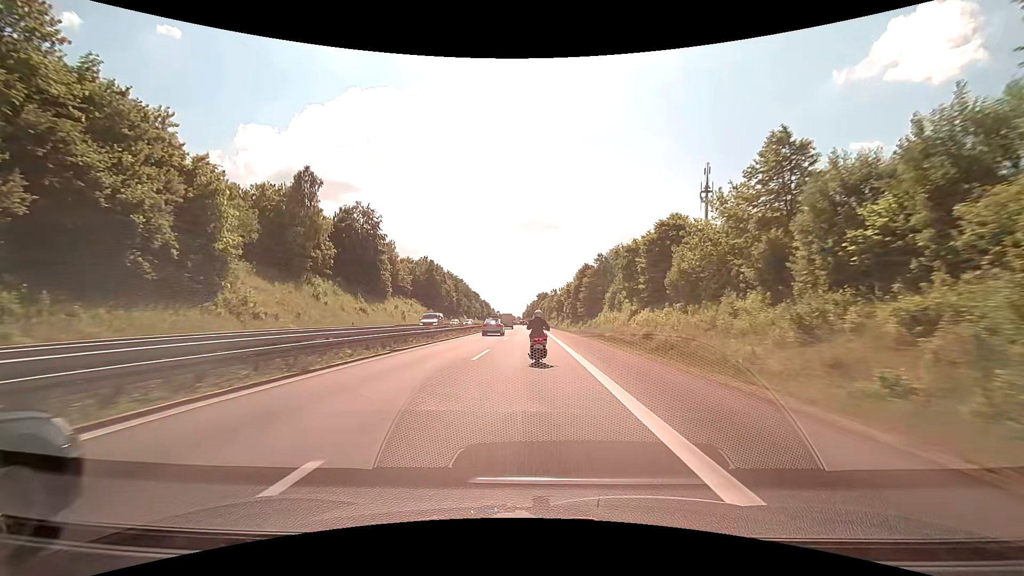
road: motorway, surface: asphalt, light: Day
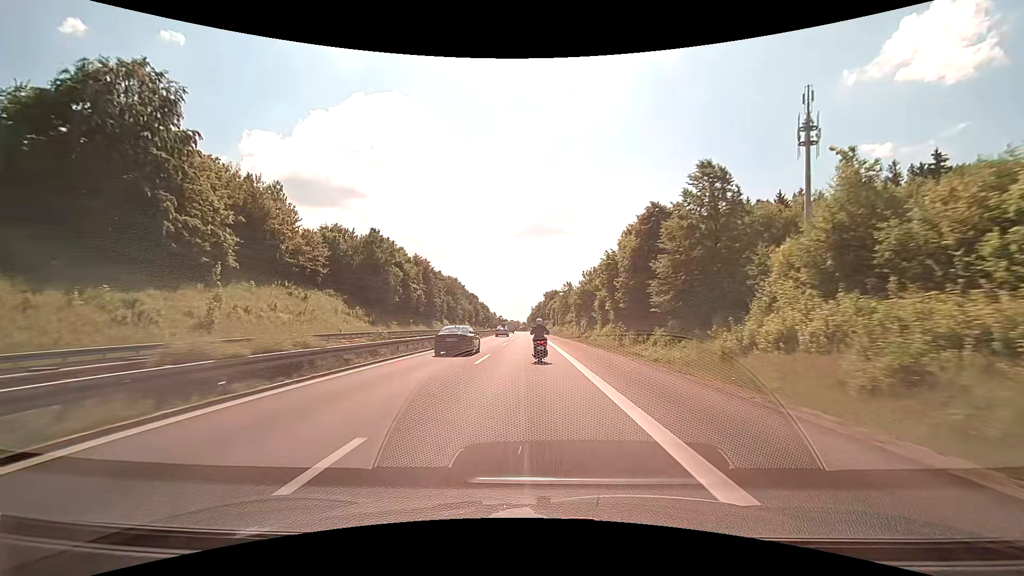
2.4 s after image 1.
(-0.5, +52.9) m; -1°
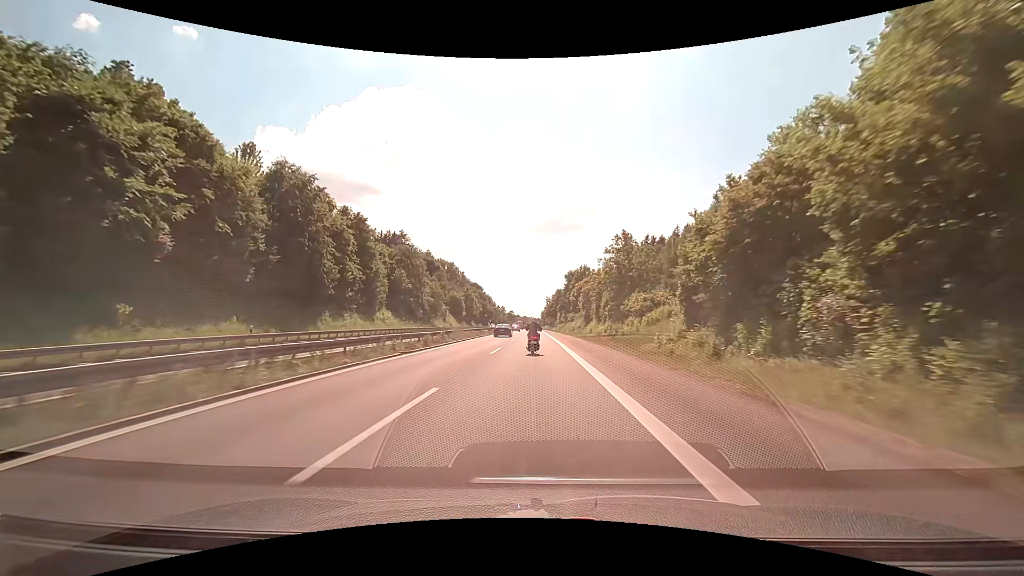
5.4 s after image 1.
(-0.9, +68.1) m; -2°
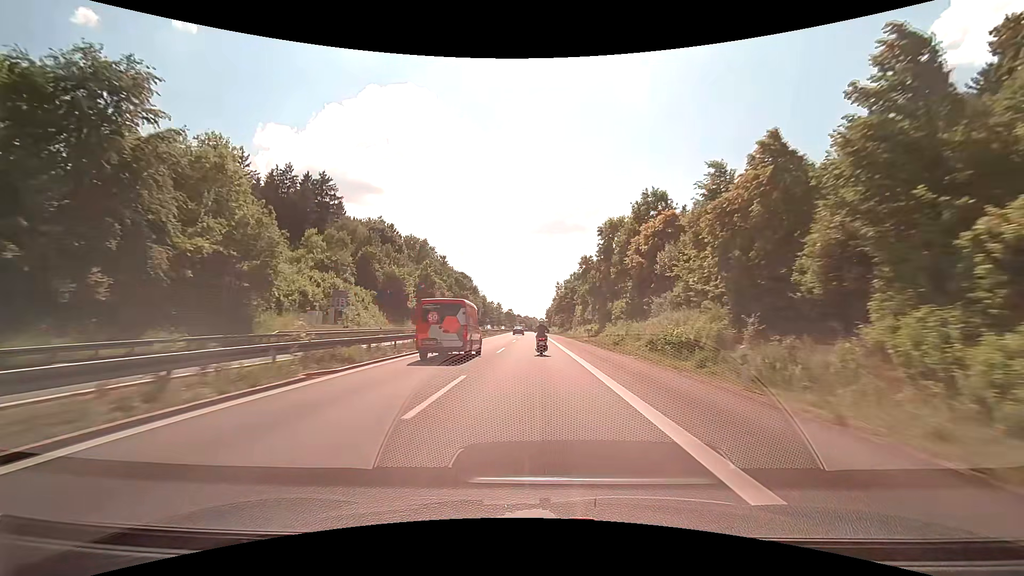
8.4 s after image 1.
(-0.4, +69.6) m; 0°
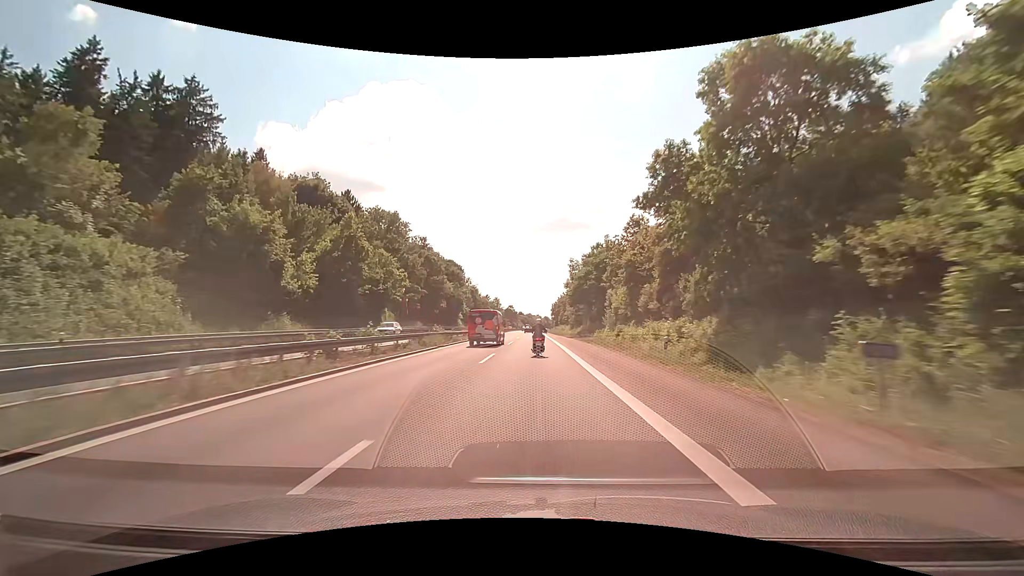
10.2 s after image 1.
(-0.2, +43.7) m; 0°
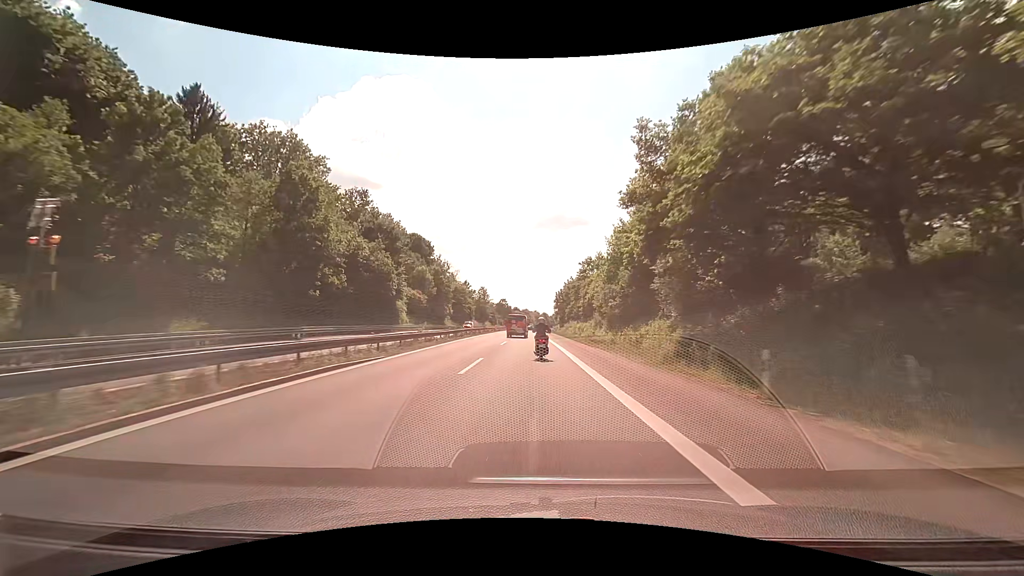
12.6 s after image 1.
(-0.4, +58.6) m; 0°
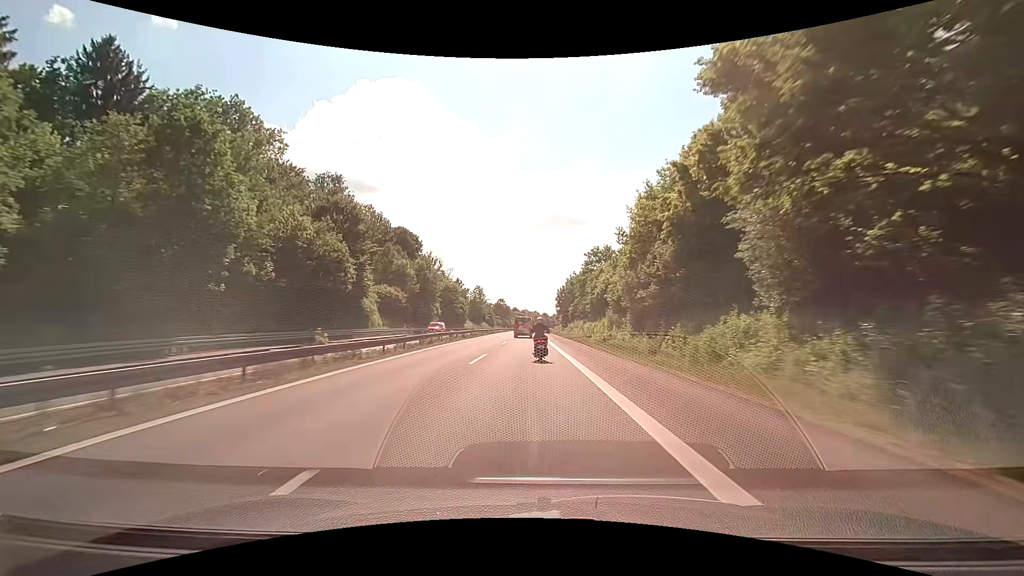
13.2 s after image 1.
(0.0, +14.8) m; 0°
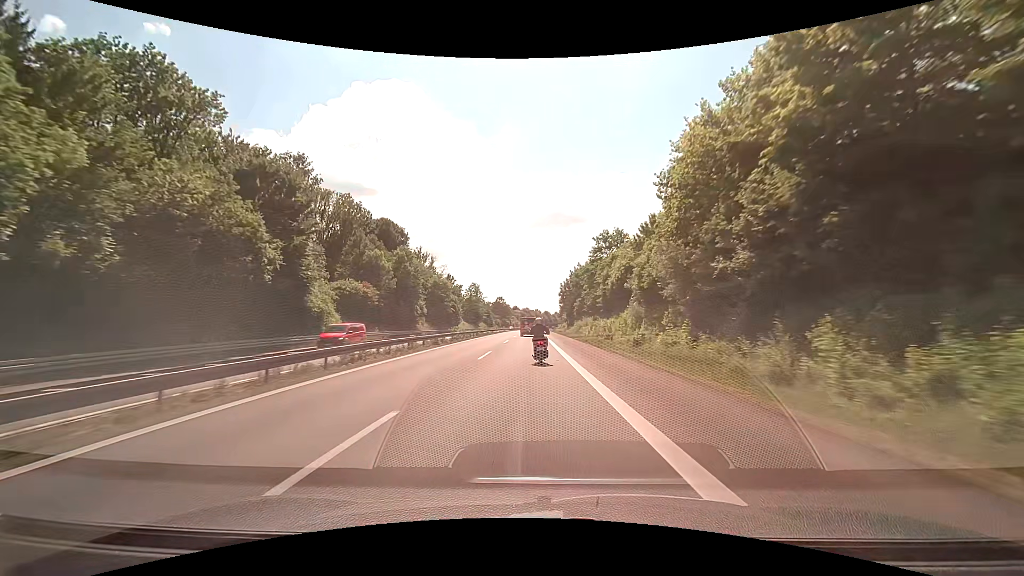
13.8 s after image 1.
(0.0, +14.8) m; 0°
(0, +10) (0, +20) (0, +30) (0, +40) (0, +50) (-1, +60) (-1, +70) (-1, +80) (-1, +90) (-1, +100) m
